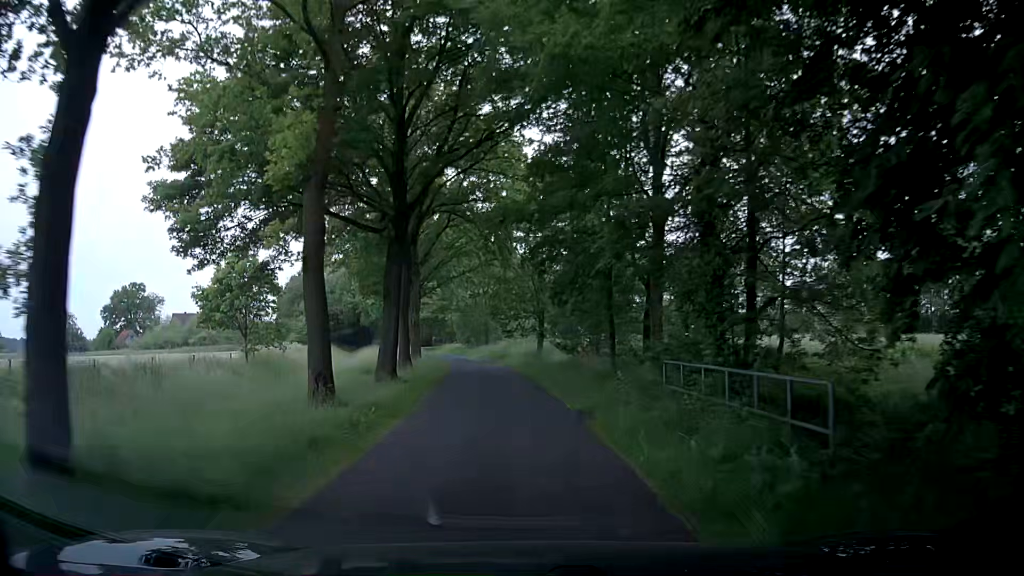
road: unclassified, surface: asphalt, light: Day
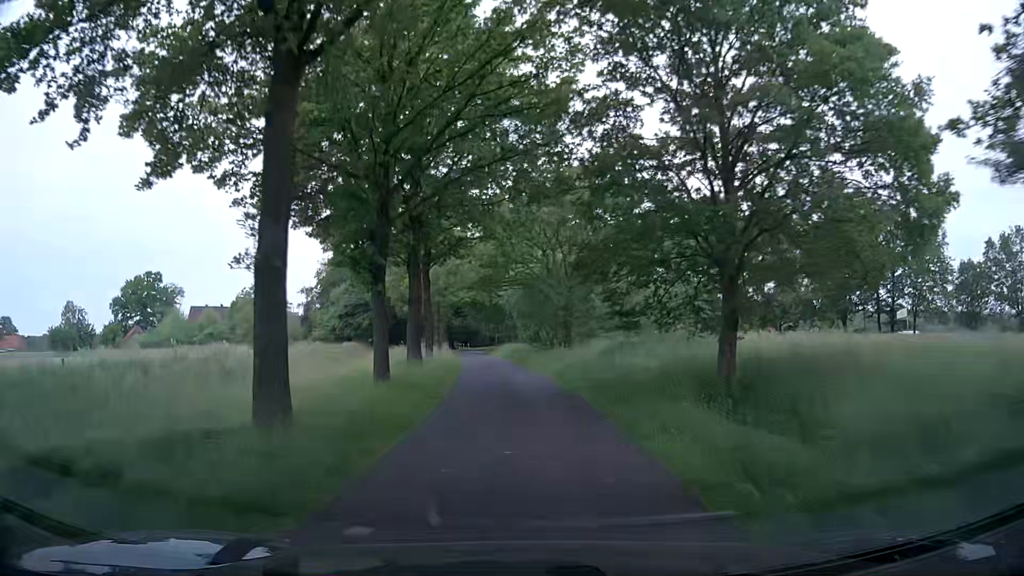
(-2.3, +30.9) m; -8°
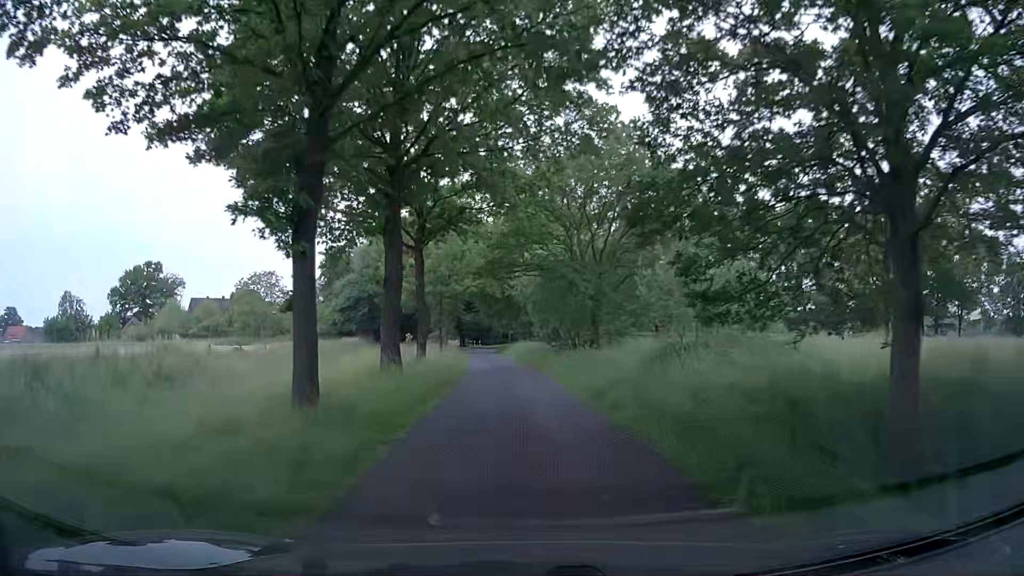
(-0.1, +7.3) m; 0°
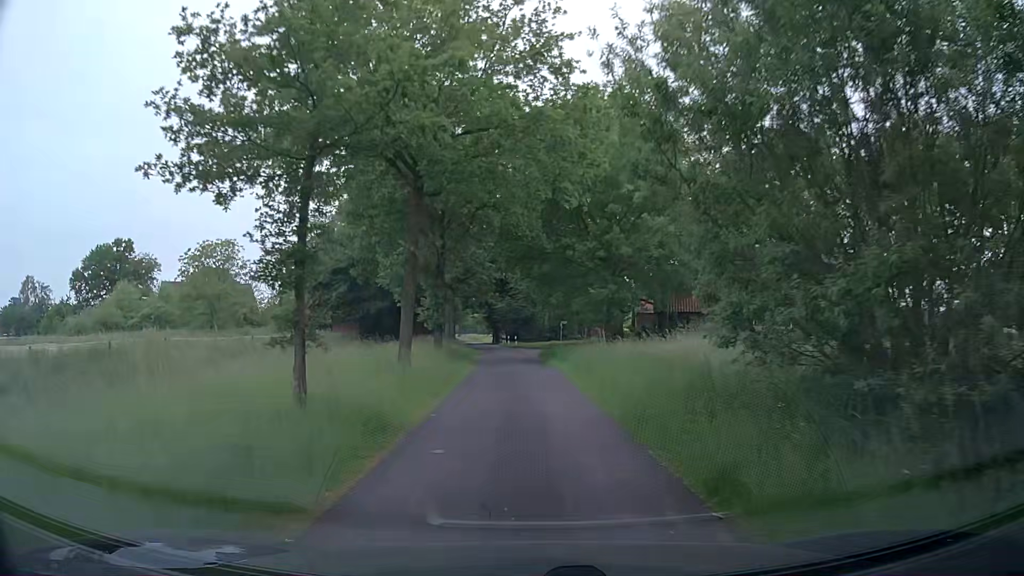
(-1.9, +31.4) m; -5°
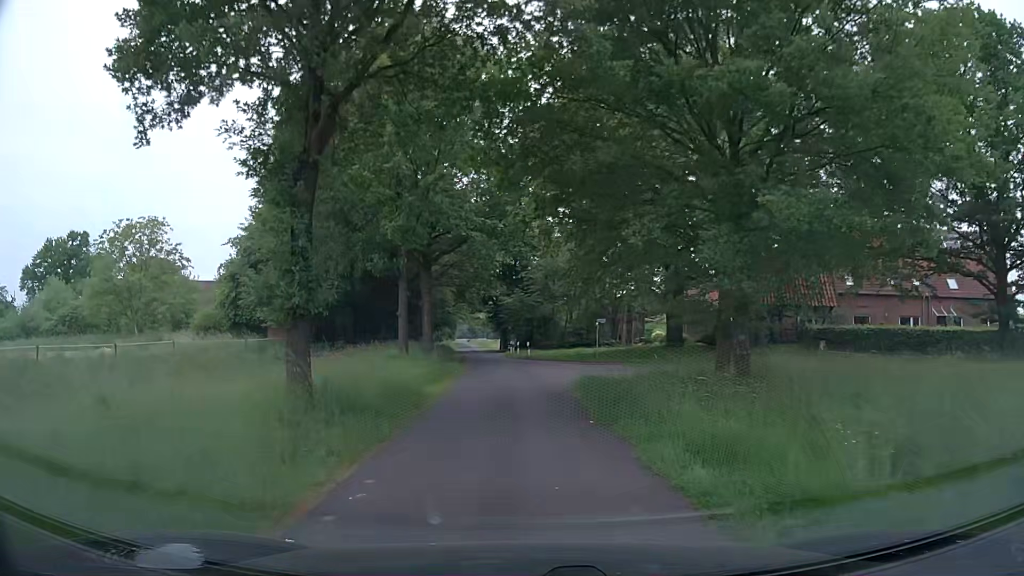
(-0.1, +20.4) m; -1°
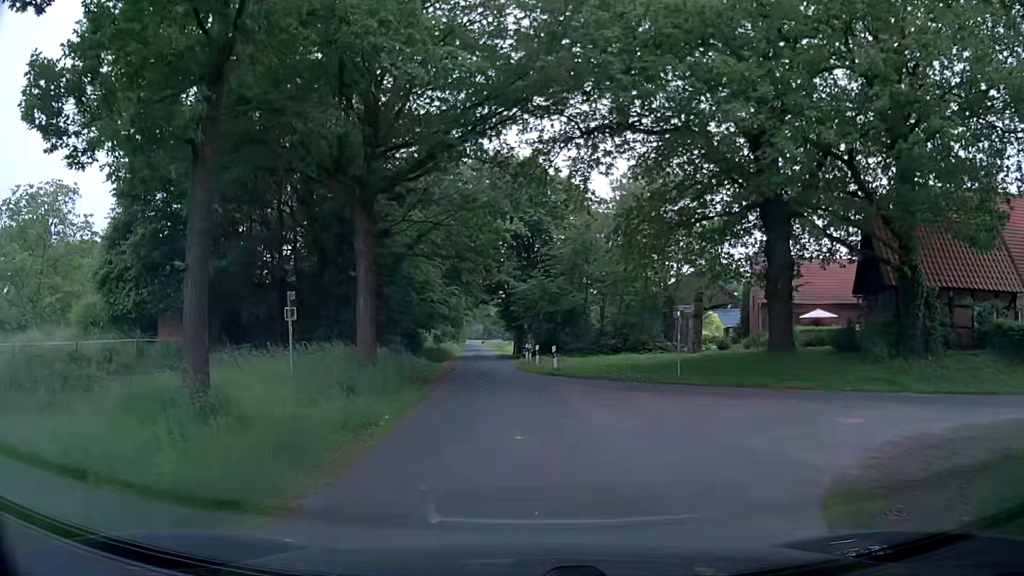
(-0.2, +17.2) m; -1°
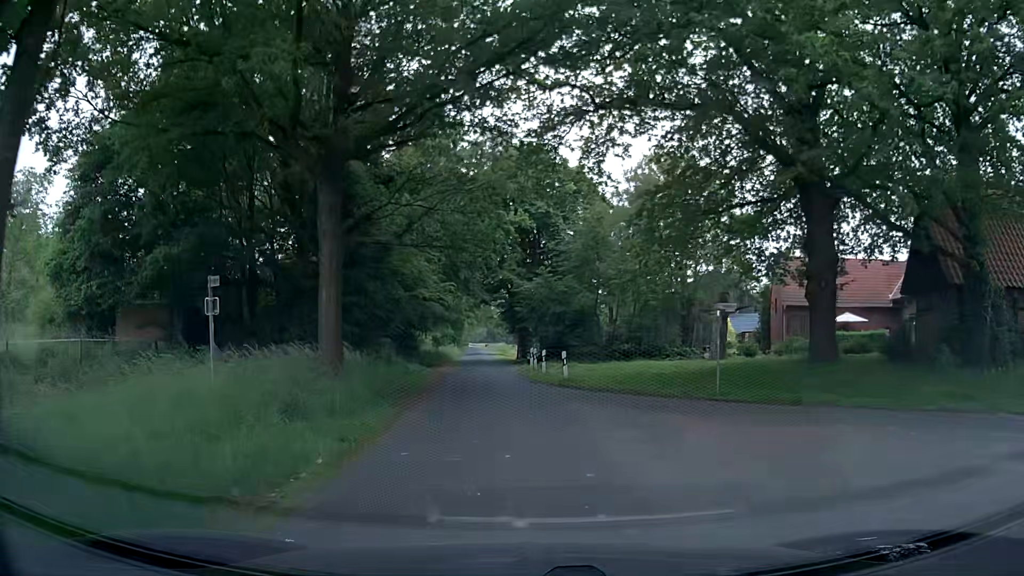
(0.0, +4.1) m; 0°
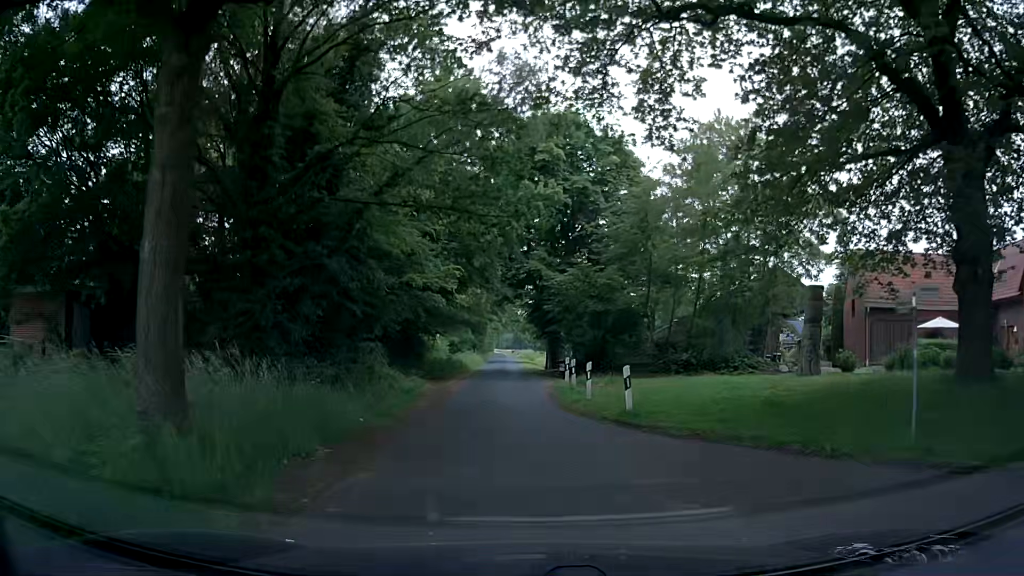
(-0.2, +8.6) m; -2°
(0, +10) (-1, +20) (-1, +30) (-2, +40) (-2, +50) (-2, +60) (-3, +70) (-3, +80) (-3, +90) (-4, +100) m
